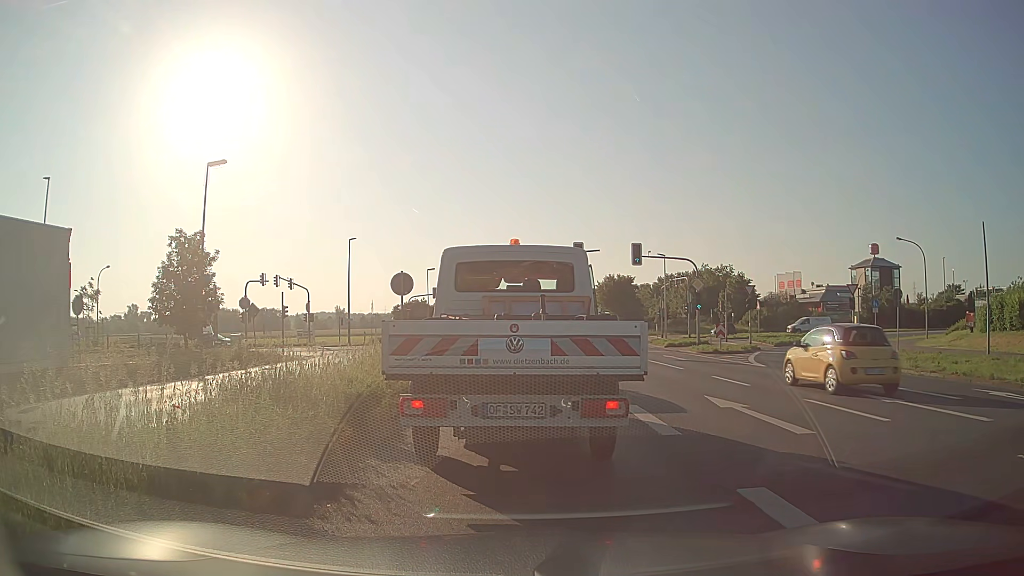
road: primary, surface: asphalt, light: Day
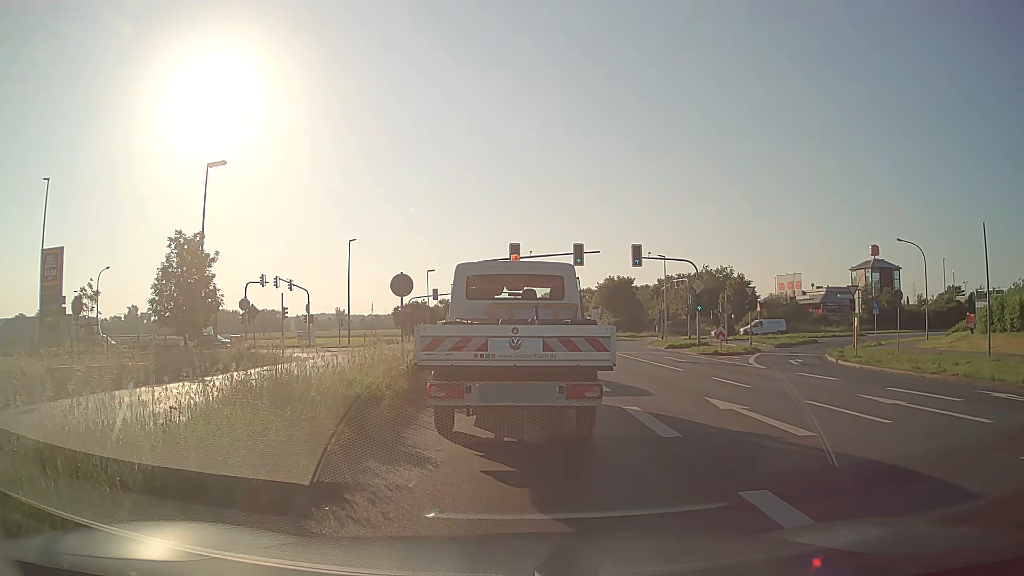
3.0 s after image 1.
(0.0, +0.1) m; 0°
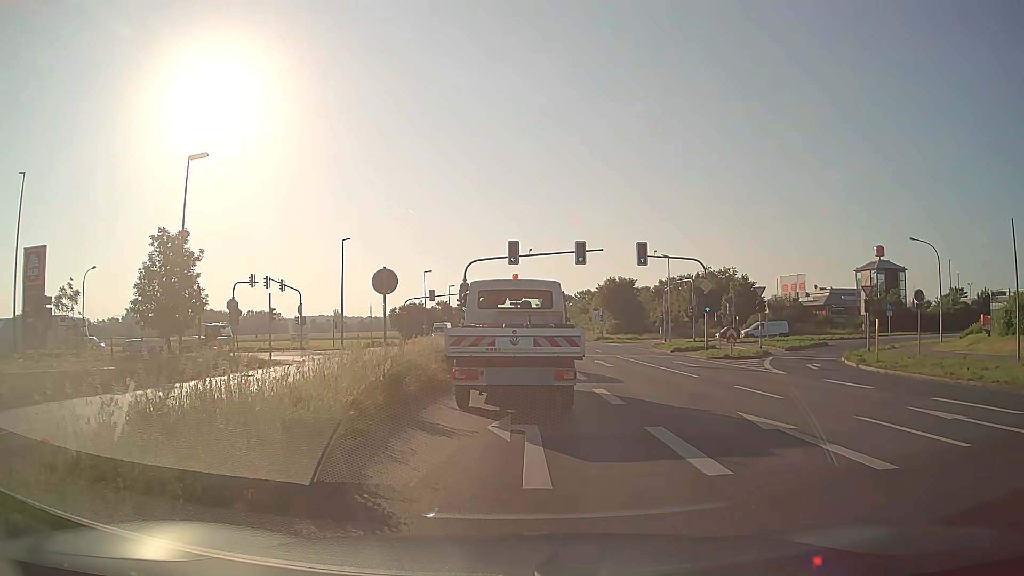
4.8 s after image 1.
(0.0, +2.3) m; +1°
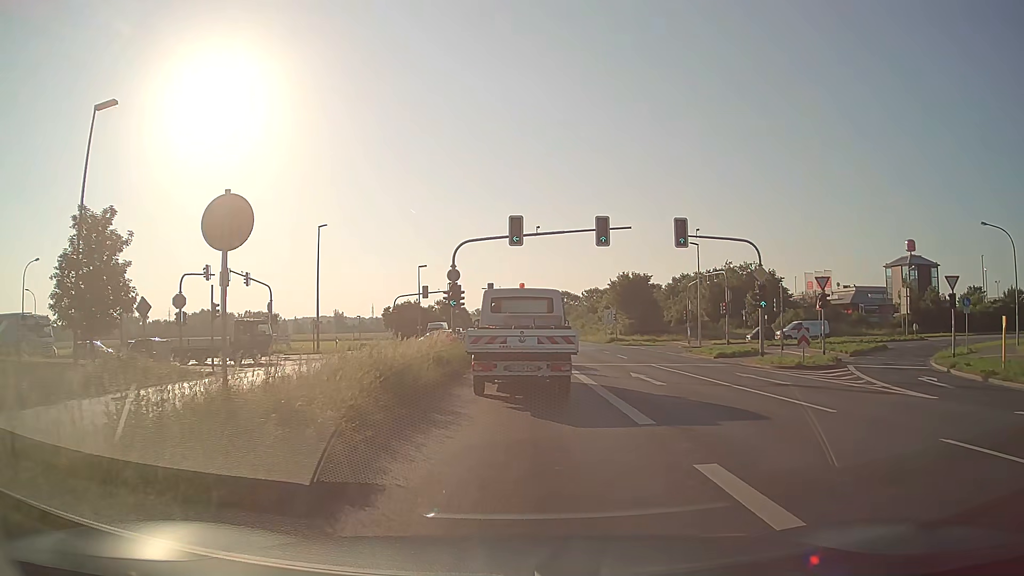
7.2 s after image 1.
(-0.1, +9.3) m; -1°
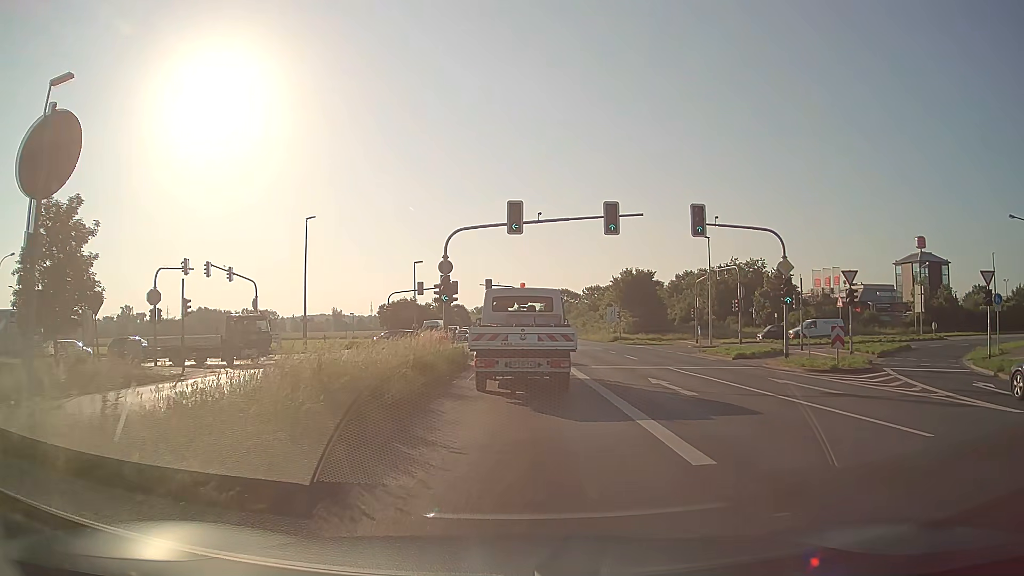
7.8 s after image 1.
(0.0, +3.2) m; 0°
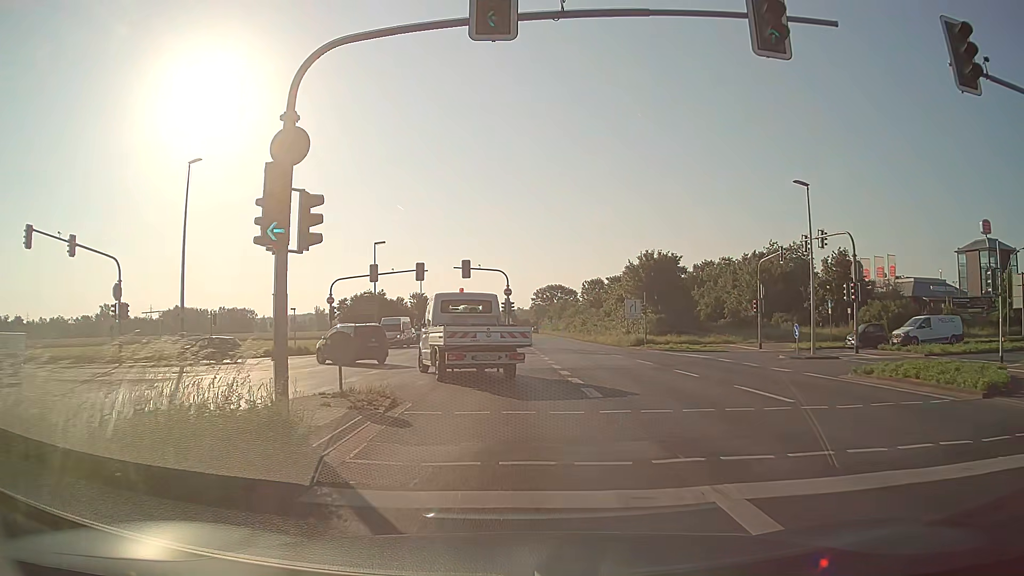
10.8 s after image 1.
(0.0, +18.9) m; +1°
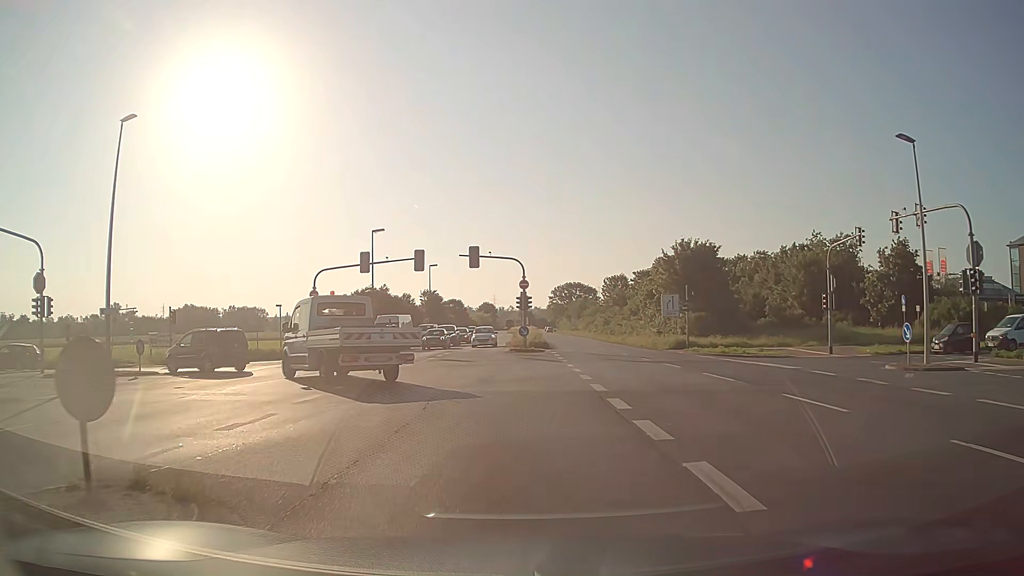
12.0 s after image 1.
(-0.1, +8.2) m; -2°
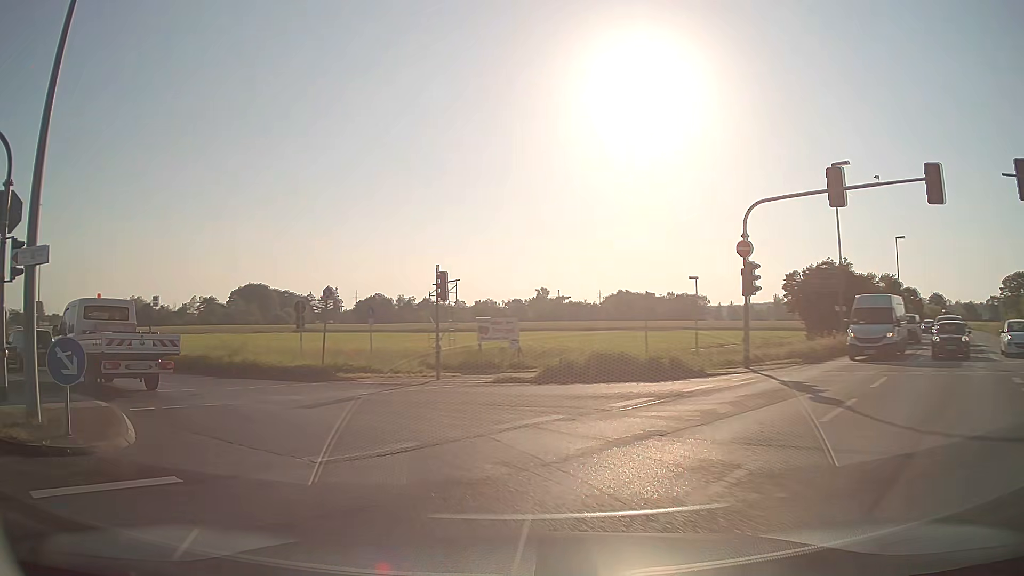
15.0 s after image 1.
(-4.6, +20.9) m; -37°
